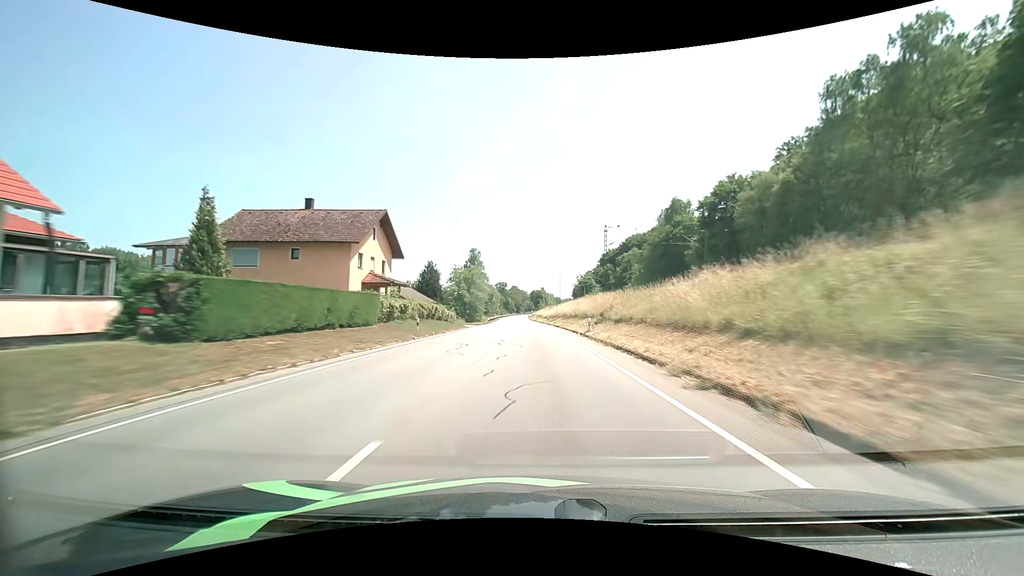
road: primary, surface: asphalt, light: Day
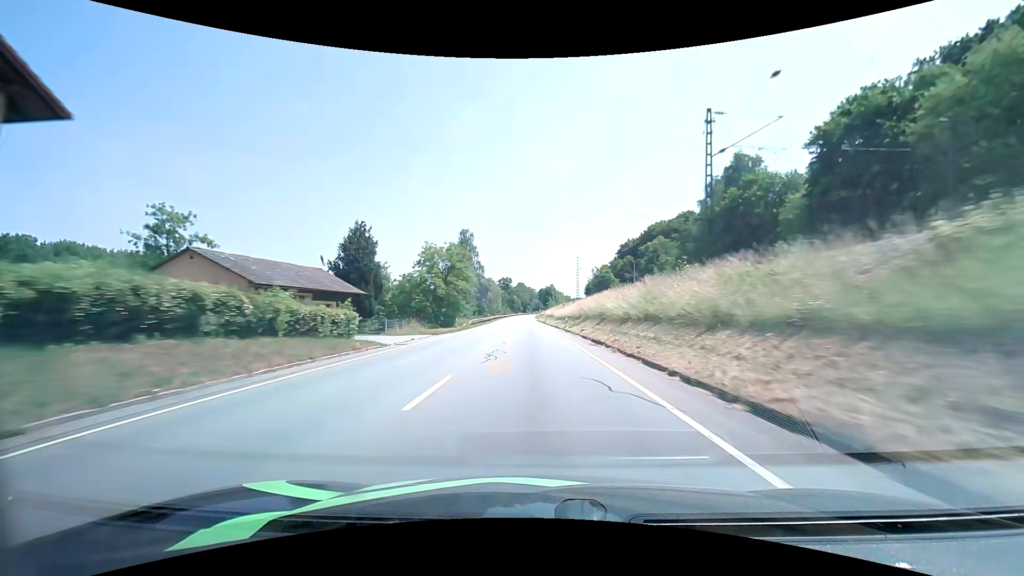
(-0.2, +30.9) m; -1°
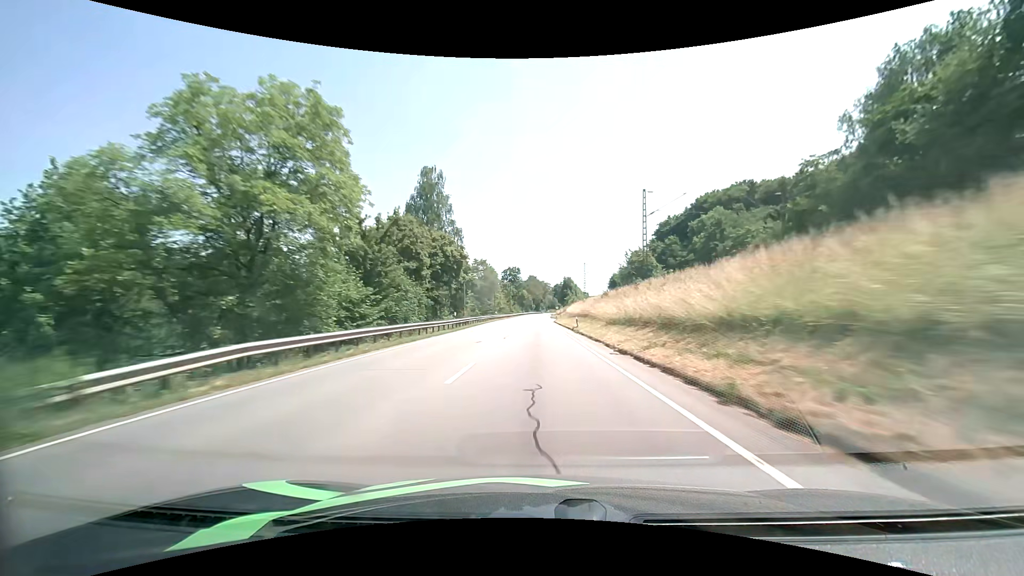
(-0.7, +46.5) m; -2°
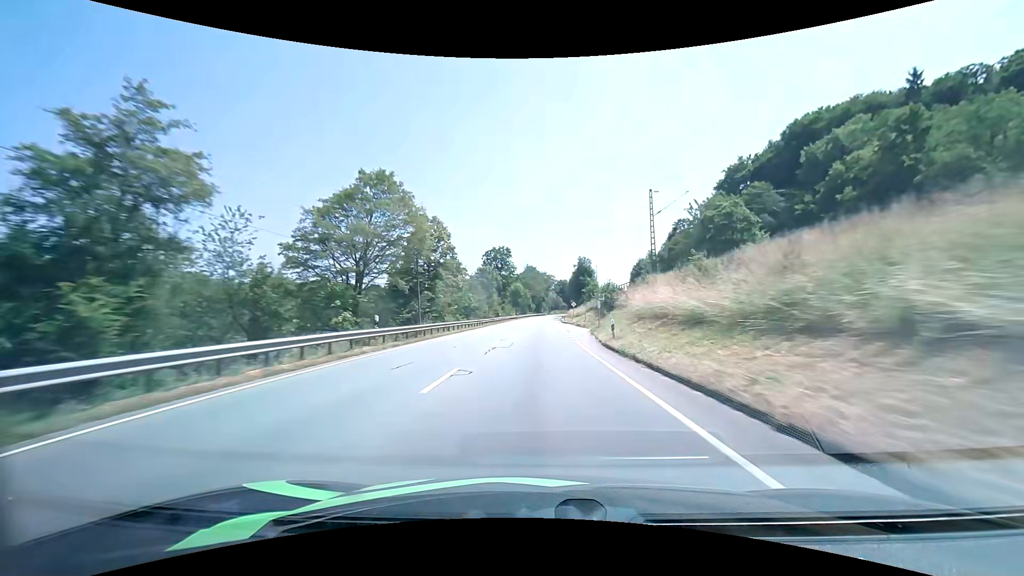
(-0.1, +62.3) m; 0°
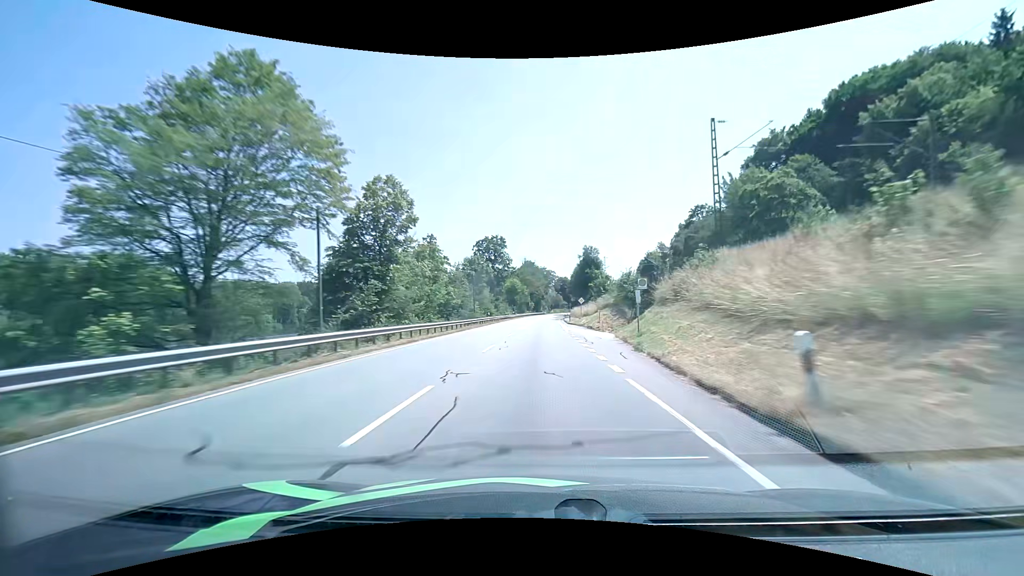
(0.0, +15.6) m; 0°
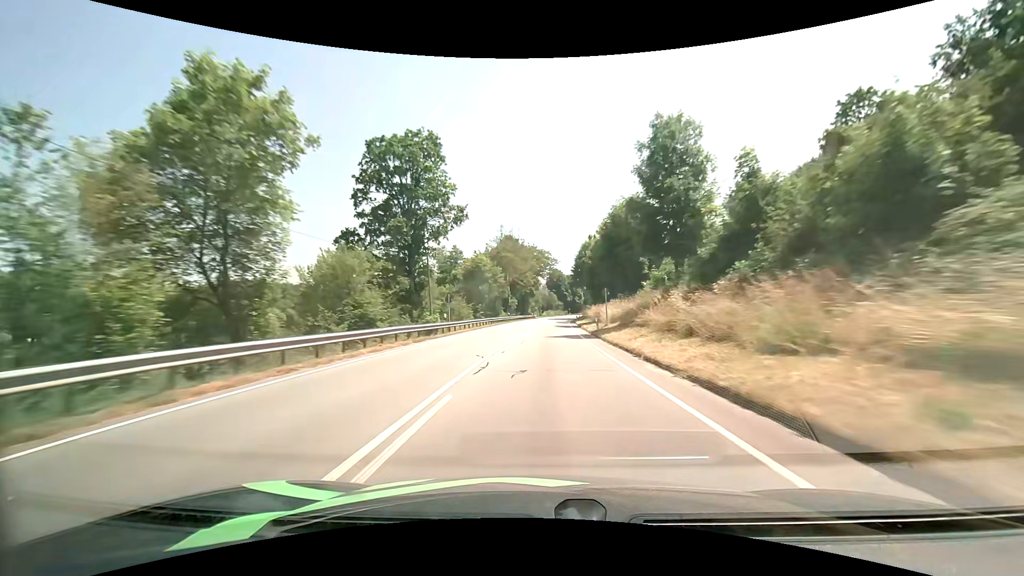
(+0.7, +62.3) m; +1°
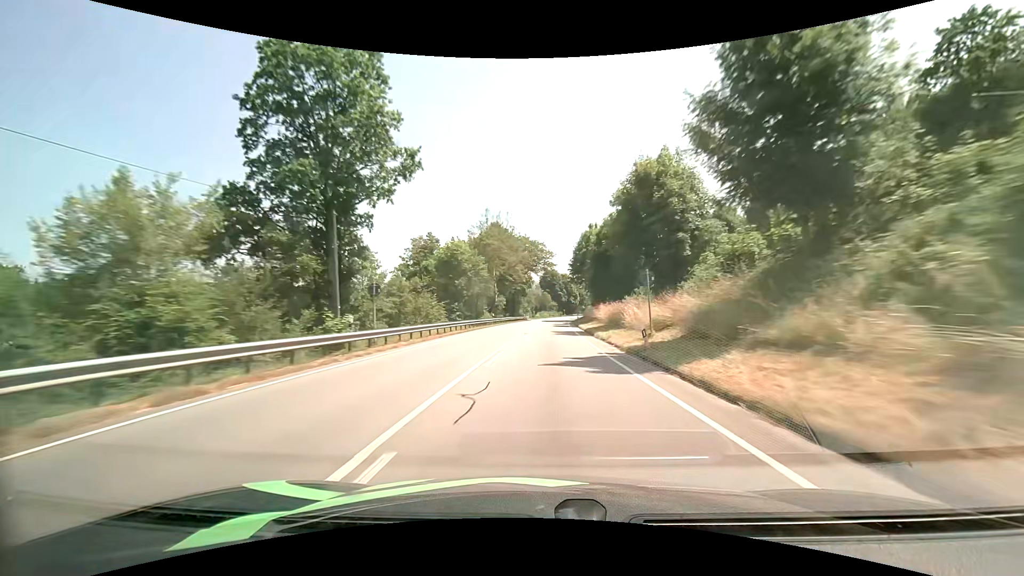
(+0.1, +15.5) m; +1°
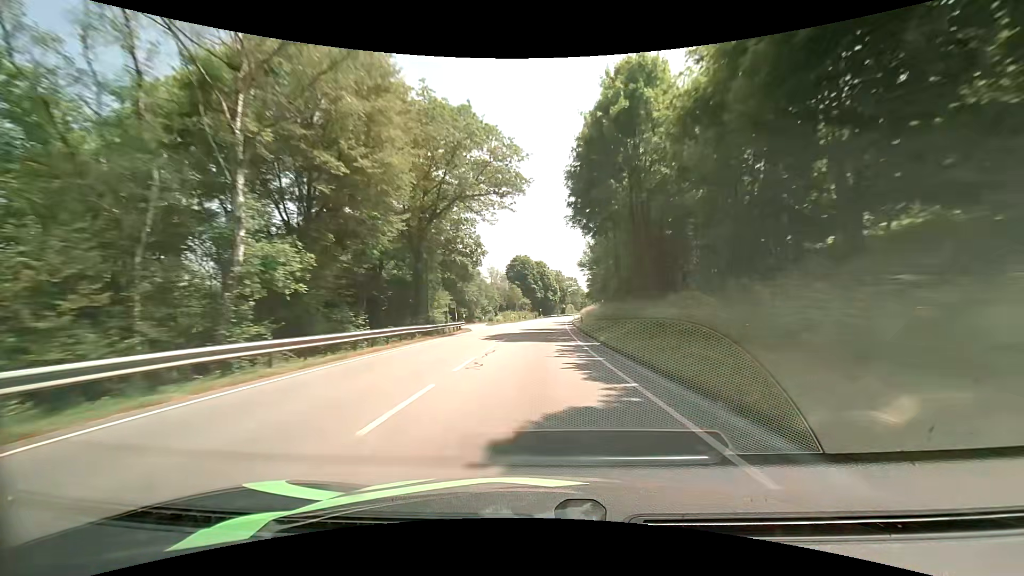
(+2.1, +62.3) m; +3°
(0, +10) (0, +20) (0, +30) (0, +40) (+1, +50) (+1, +60) (+2, +70) (+2, +80) (+3, +90) (+4, +100) m
